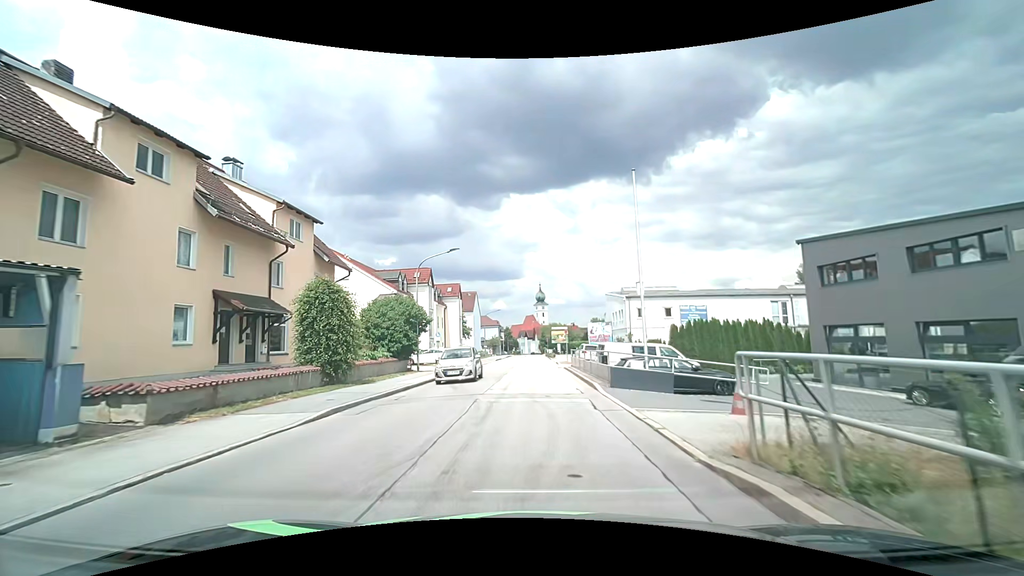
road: unclassified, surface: asphalt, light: Day
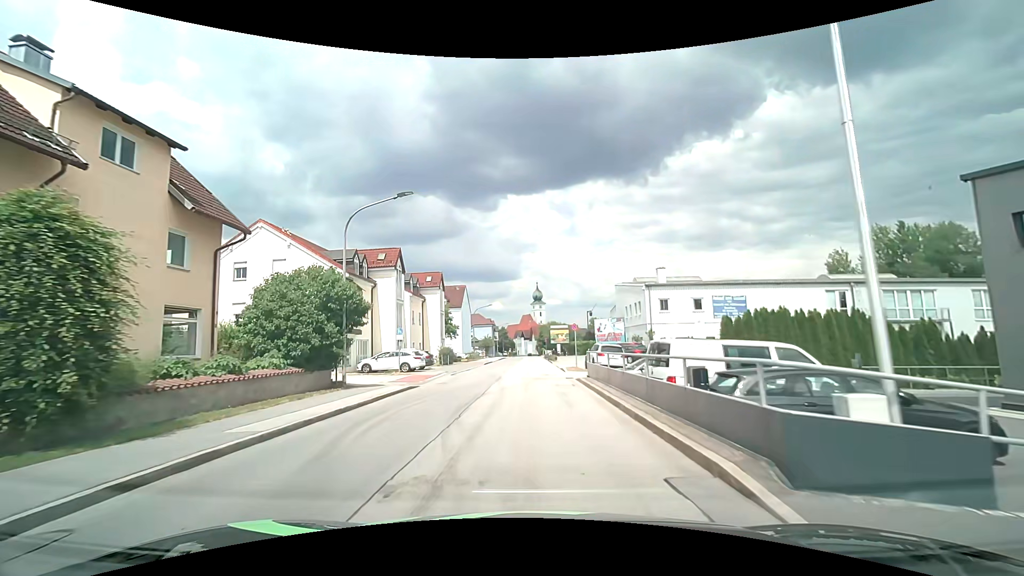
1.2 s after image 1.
(+0.1, +11.2) m; +1°
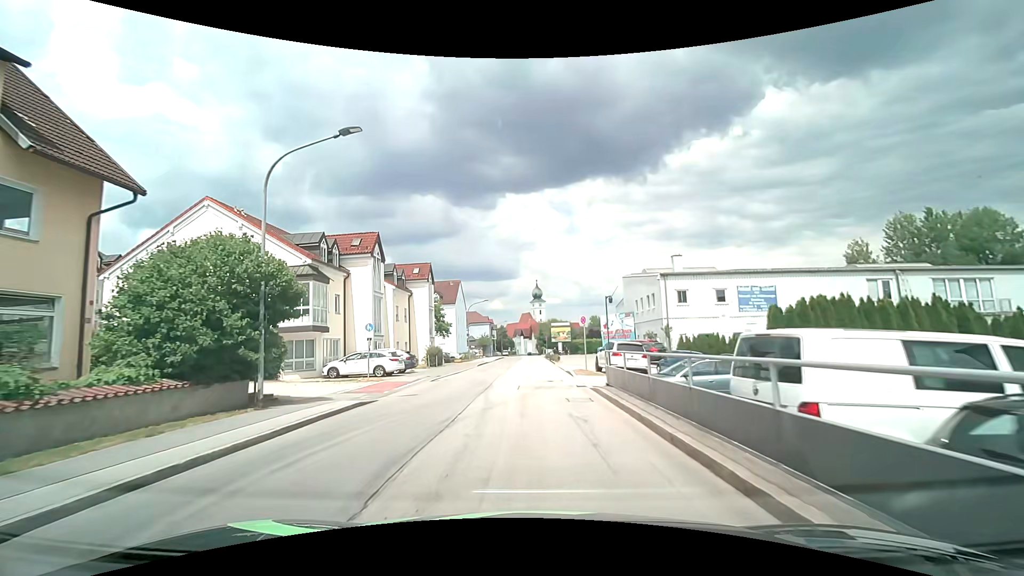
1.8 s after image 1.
(0.0, +5.7) m; 0°
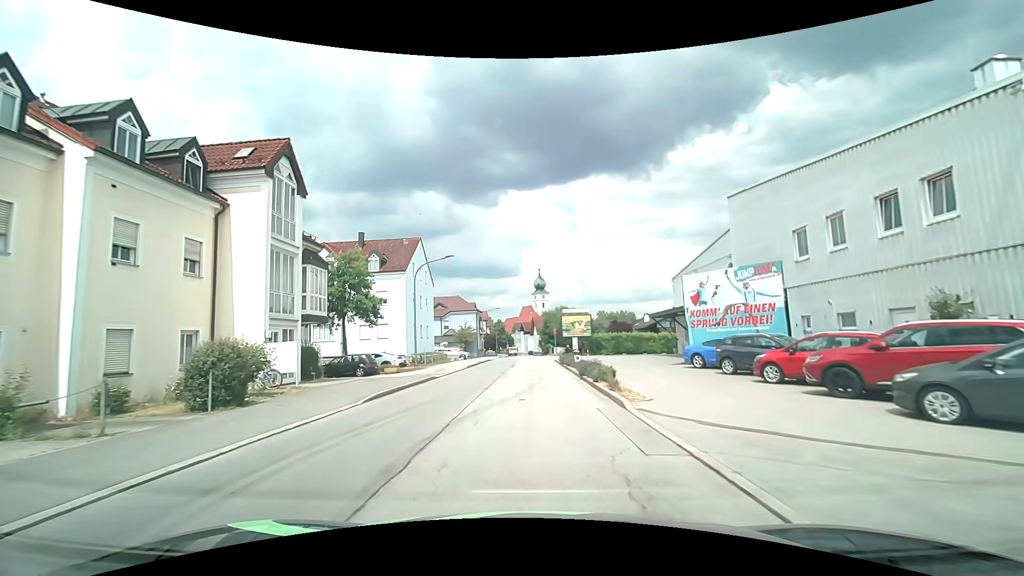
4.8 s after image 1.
(-0.2, +29.5) m; -1°
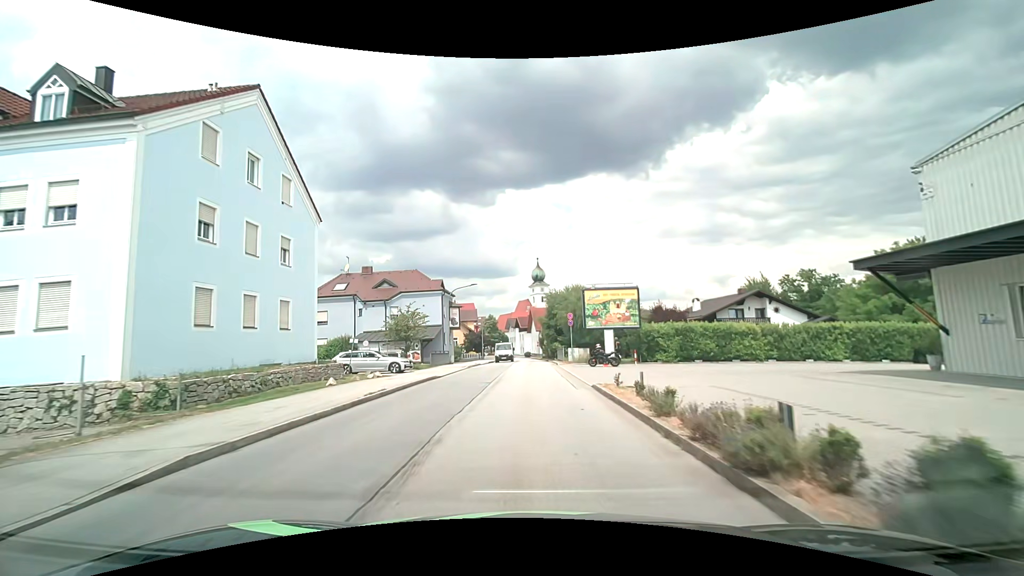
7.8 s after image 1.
(+0.1, +29.5) m; +1°
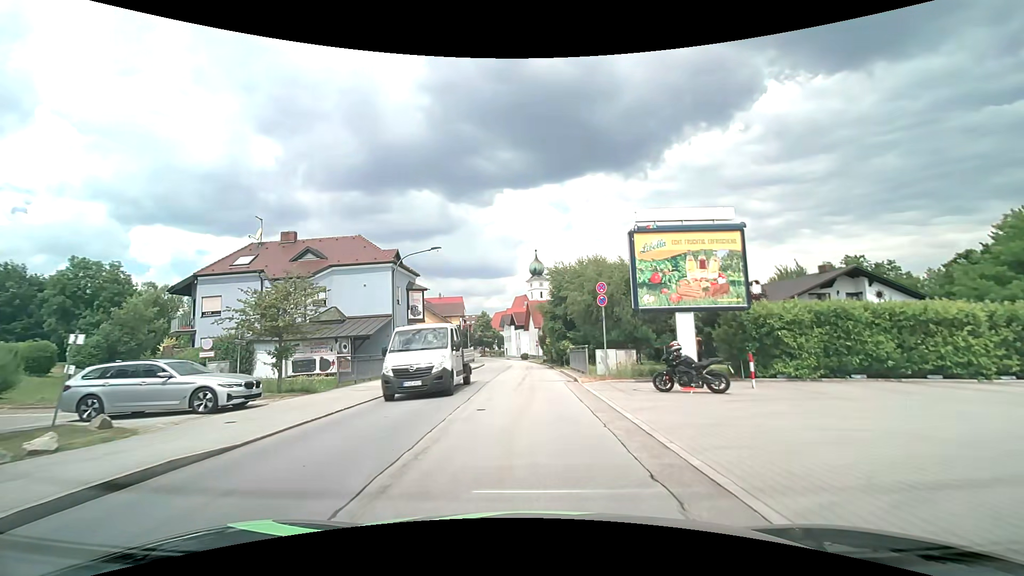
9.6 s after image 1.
(+0.1, +17.6) m; 0°
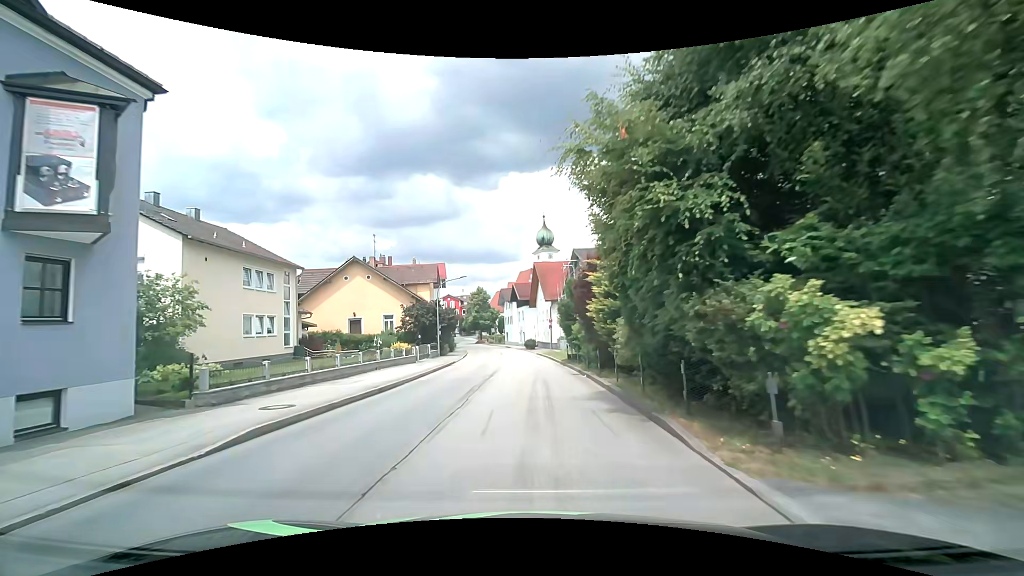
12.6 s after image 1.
(-0.3, +29.5) m; 0°
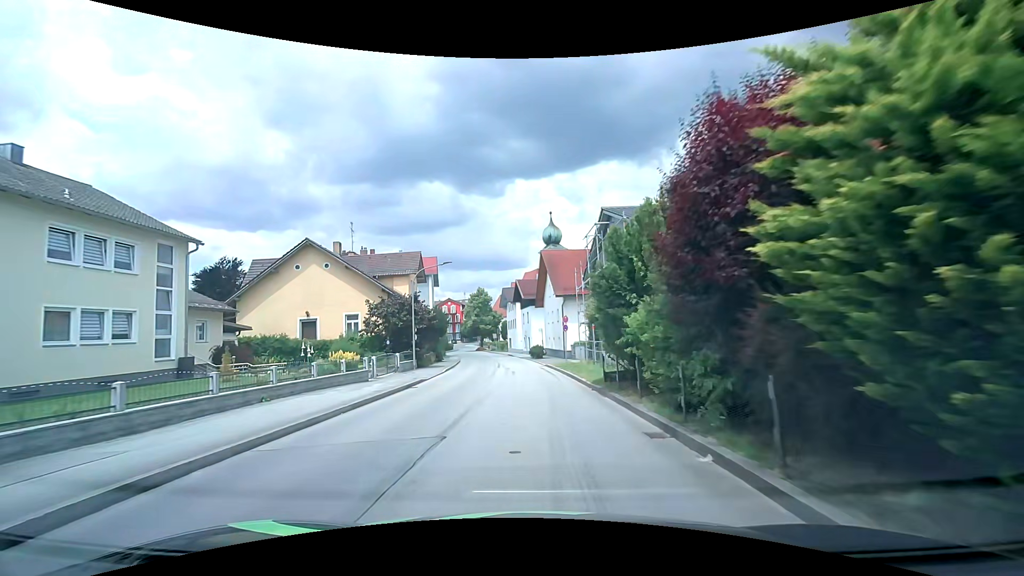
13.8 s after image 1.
(-0.2, +11.7) m; -1°
(0, +10) (0, +20) (-1, +30) (-1, +40) (-2, +50) (-4, +60) (-5, +70) (-7, +80) (-9, +89) (-12, +99) m
